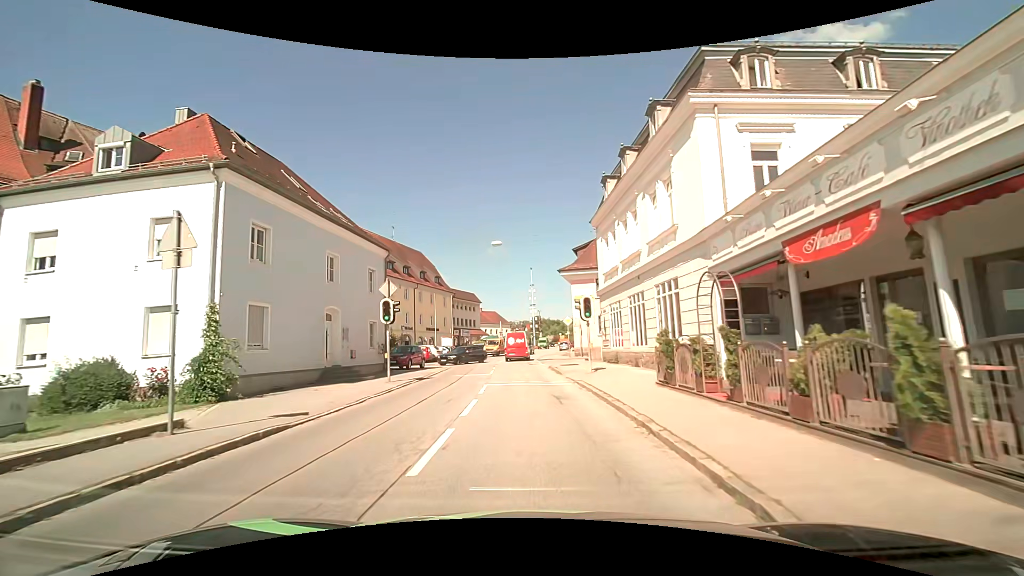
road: secondary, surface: asphalt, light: Day
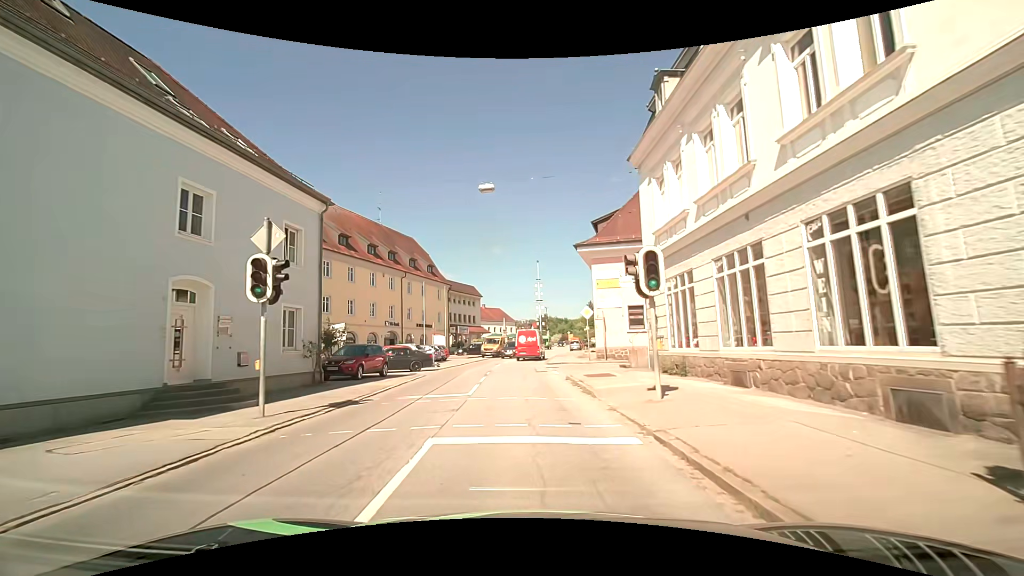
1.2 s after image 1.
(+0.2, +10.3) m; 0°
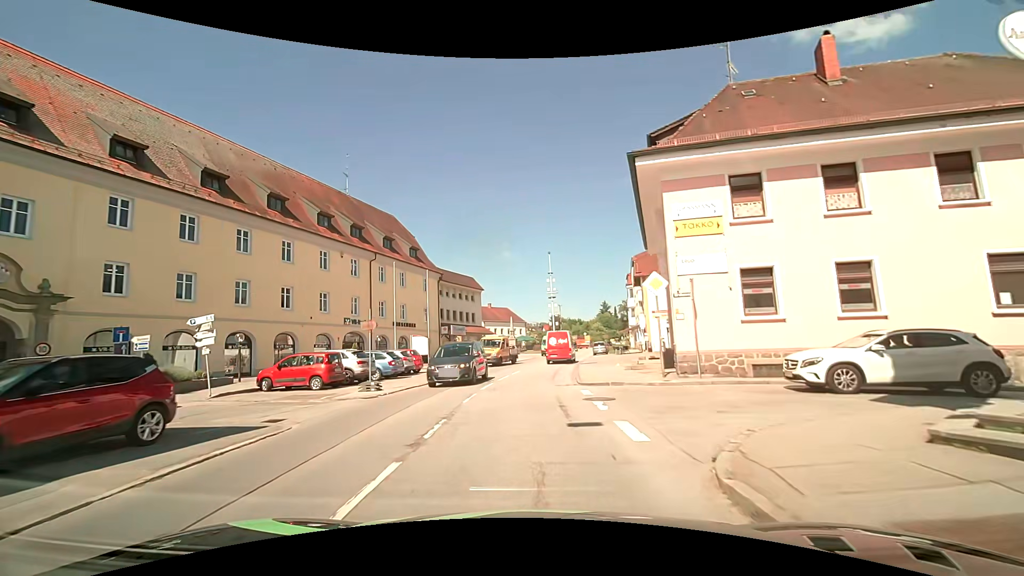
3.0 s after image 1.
(-0.1, +15.5) m; -2°
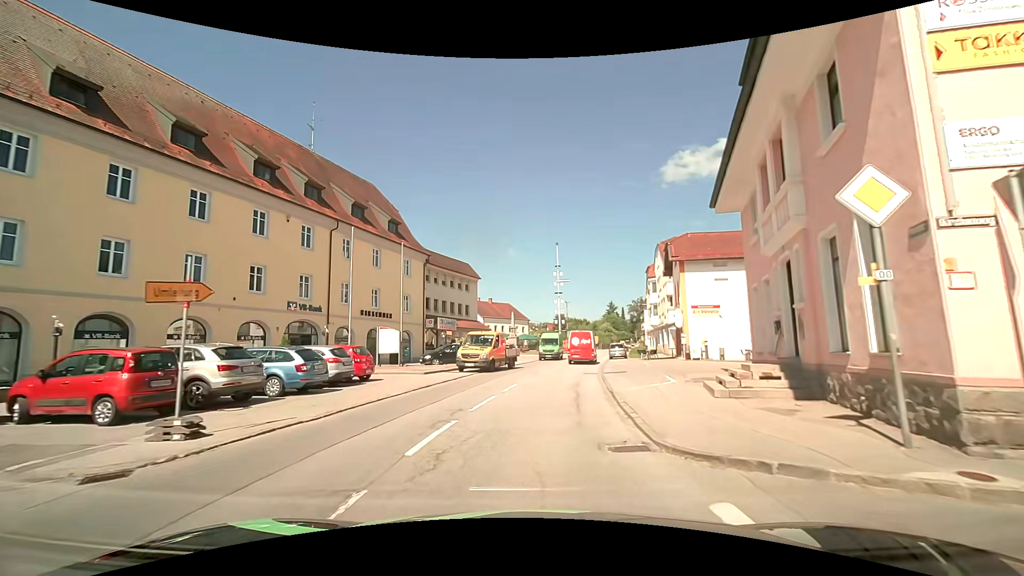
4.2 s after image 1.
(+0.2, +10.3) m; -1°
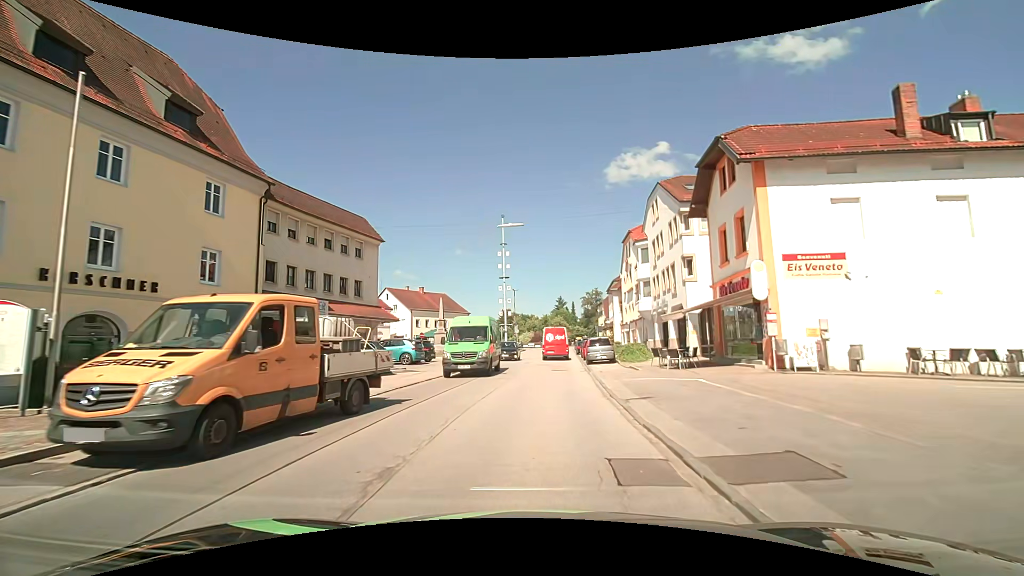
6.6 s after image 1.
(+1.6, +20.6) m; +7°
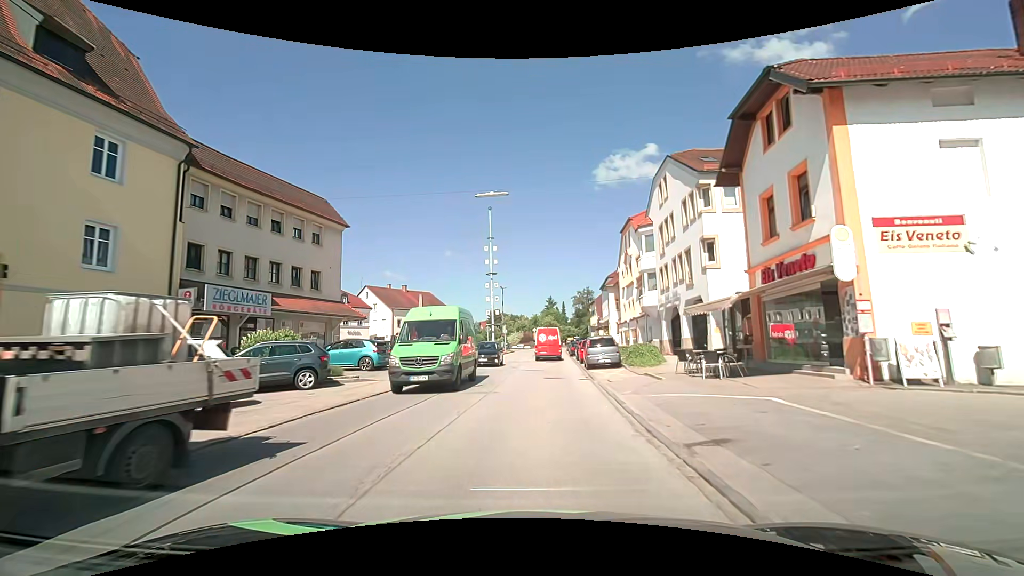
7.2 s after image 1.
(+0.1, +5.3) m; +2°
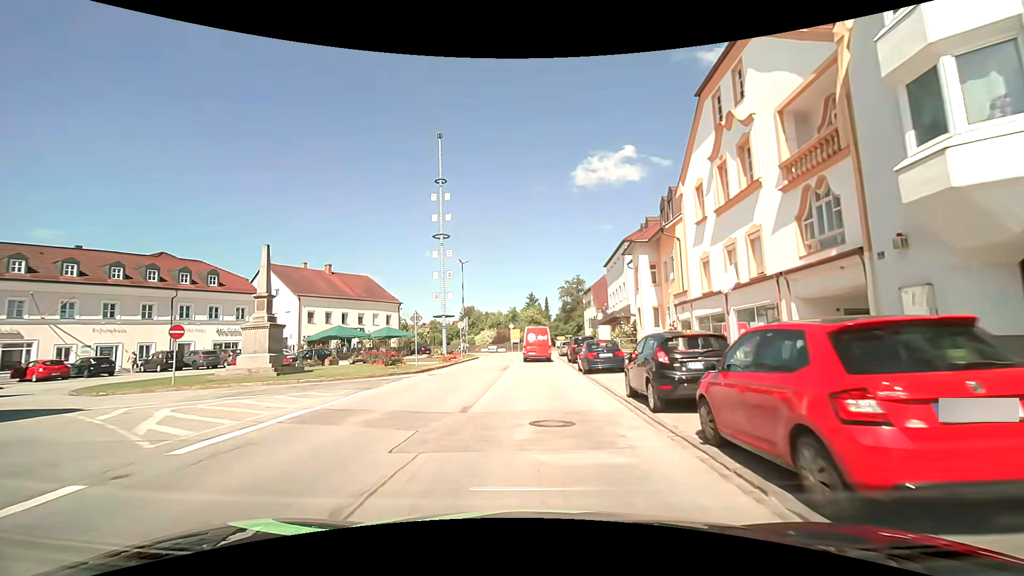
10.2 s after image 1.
(+0.6, +27.0) m; +1°
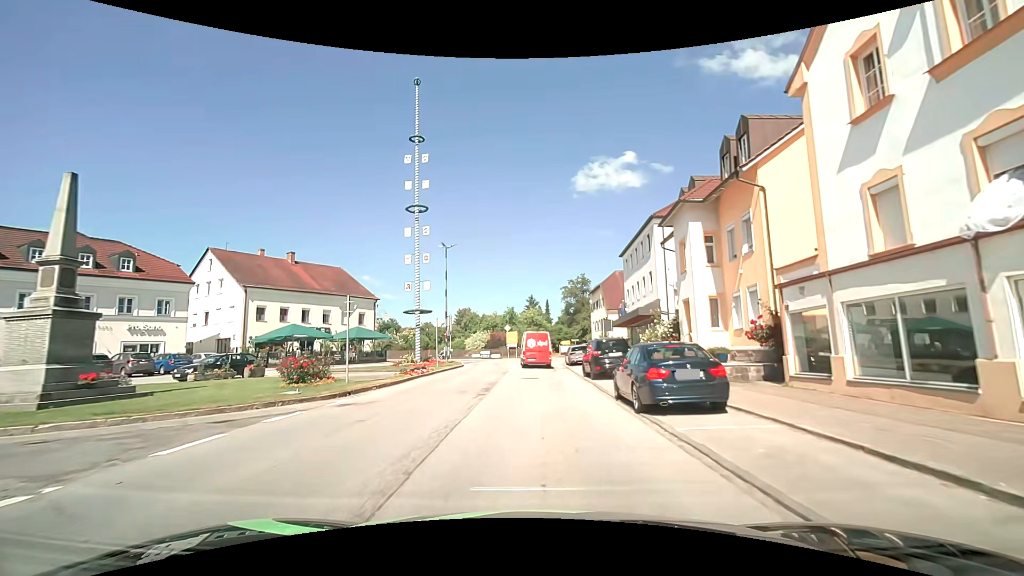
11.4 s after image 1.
(+0.1, +10.8) m; +1°
(0, +10) (0, +20) (0, +30) (0, +40) (-3, +50) (-8, +58) (-15, +65) (-23, +71) (-31, +77) (-39, +83) m
